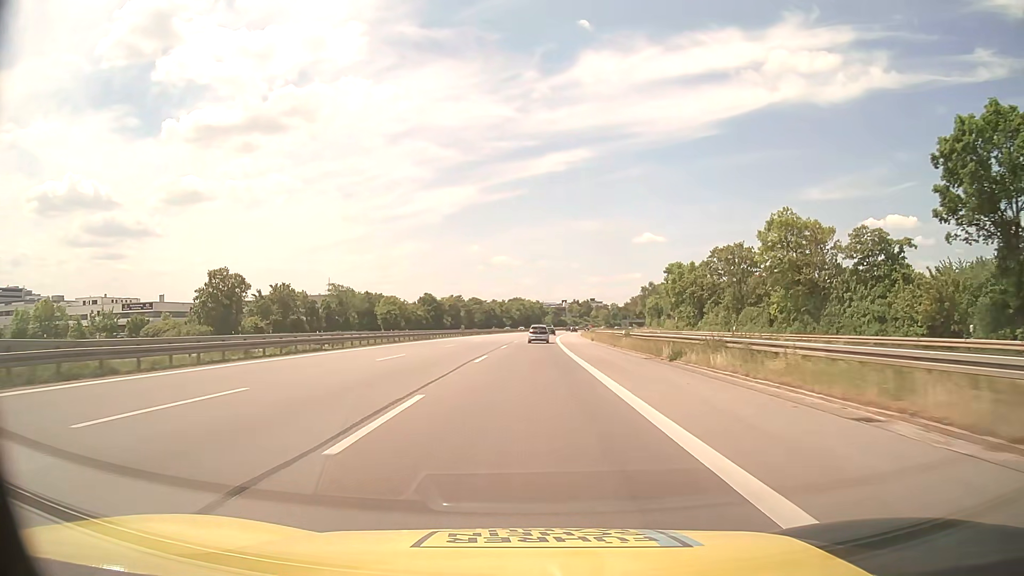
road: motorway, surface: asphalt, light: Day
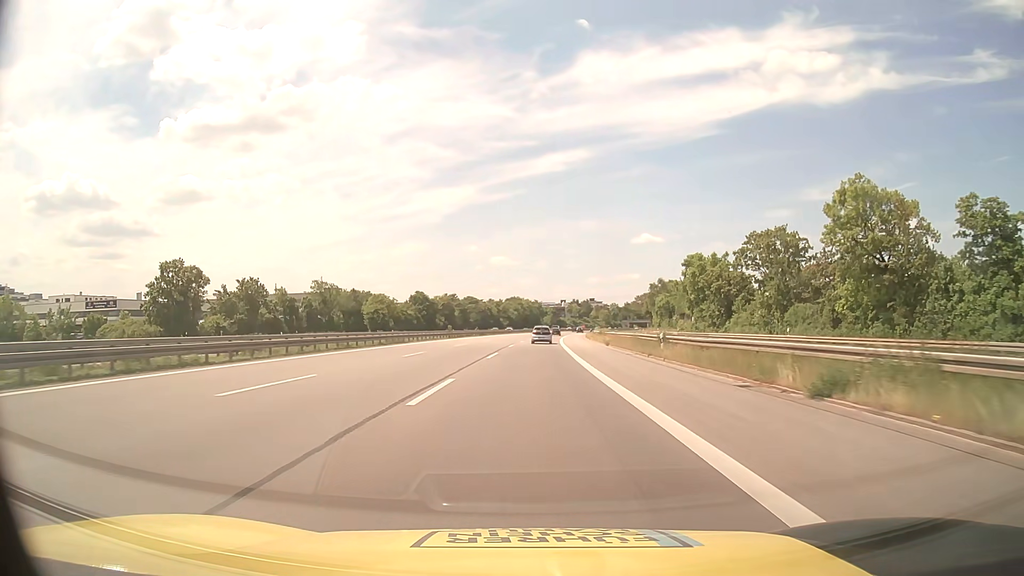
(0.0, +13.6) m; 0°
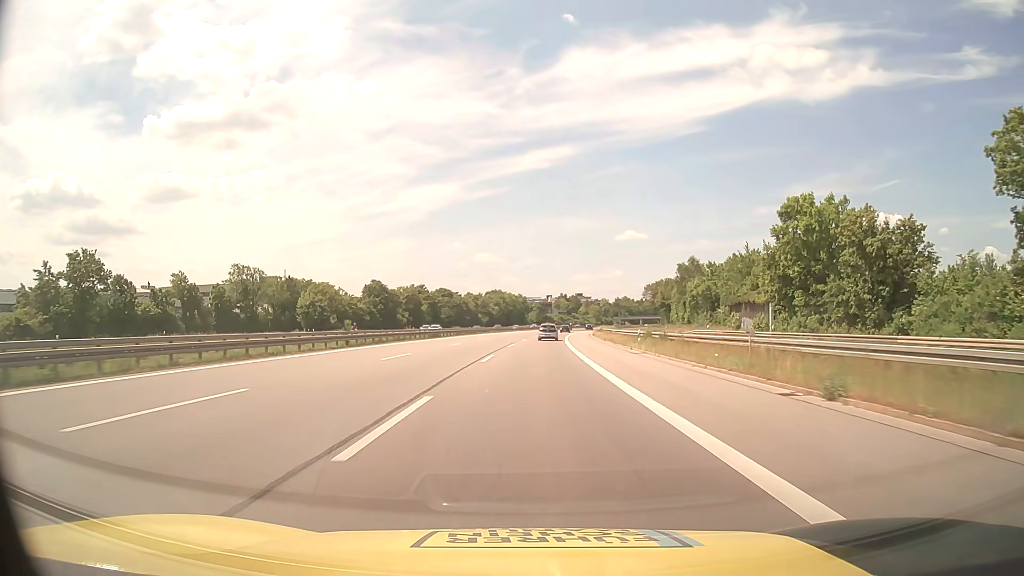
(+0.4, +40.8) m; +1°
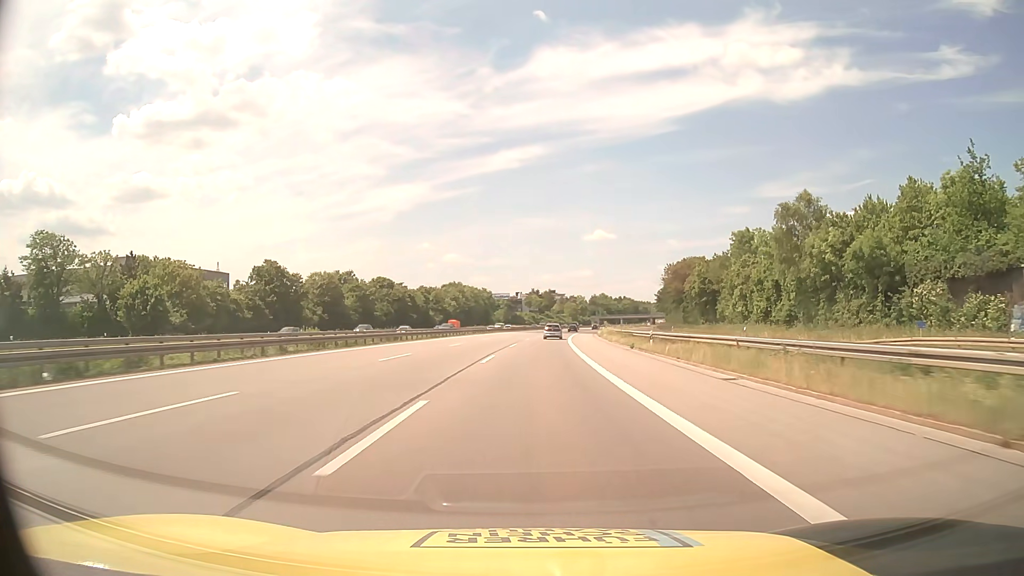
(+1.1, +54.4) m; +3°
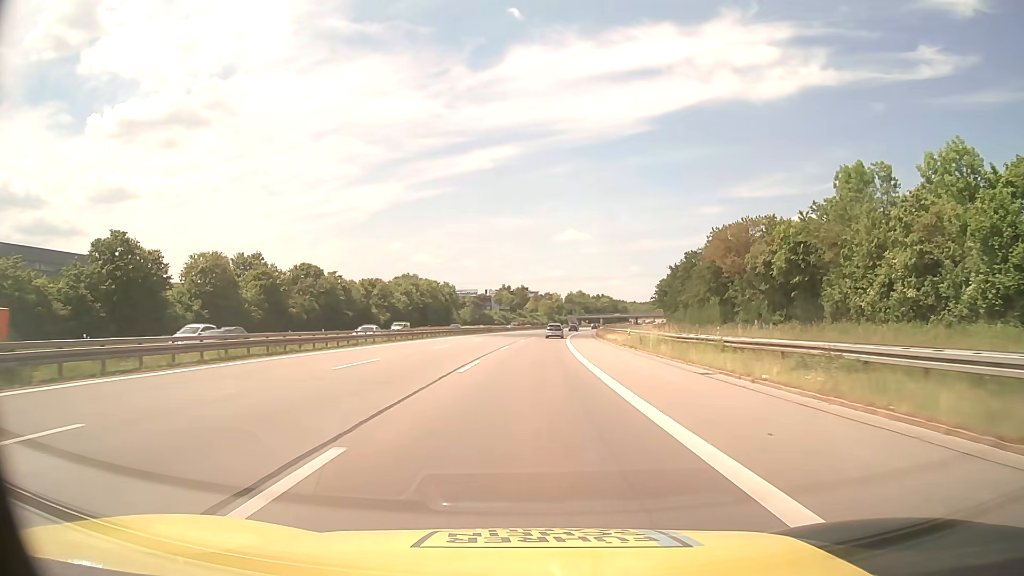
(+1.0, +40.7) m; +3°
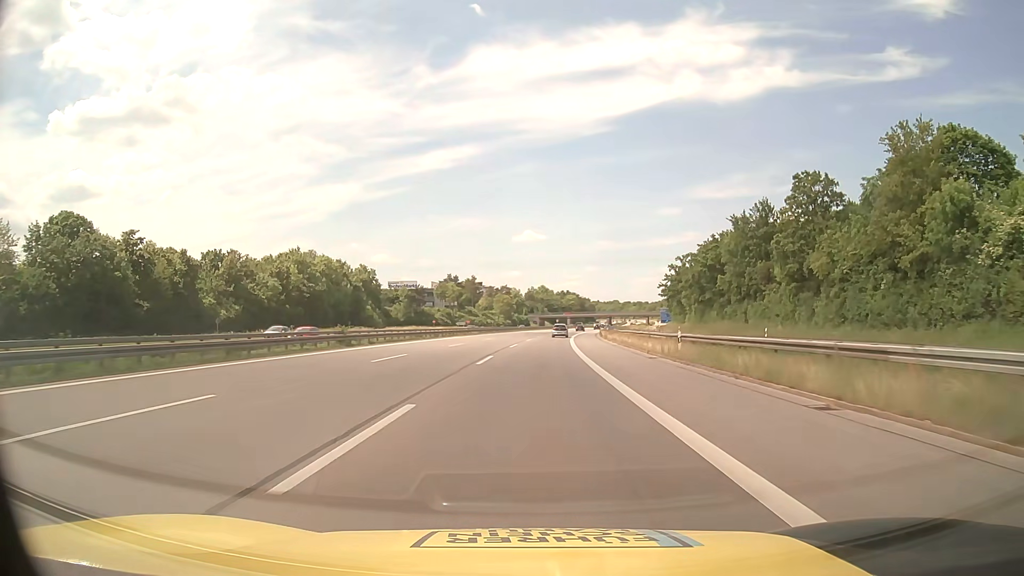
(+2.0, +67.8) m; +3°
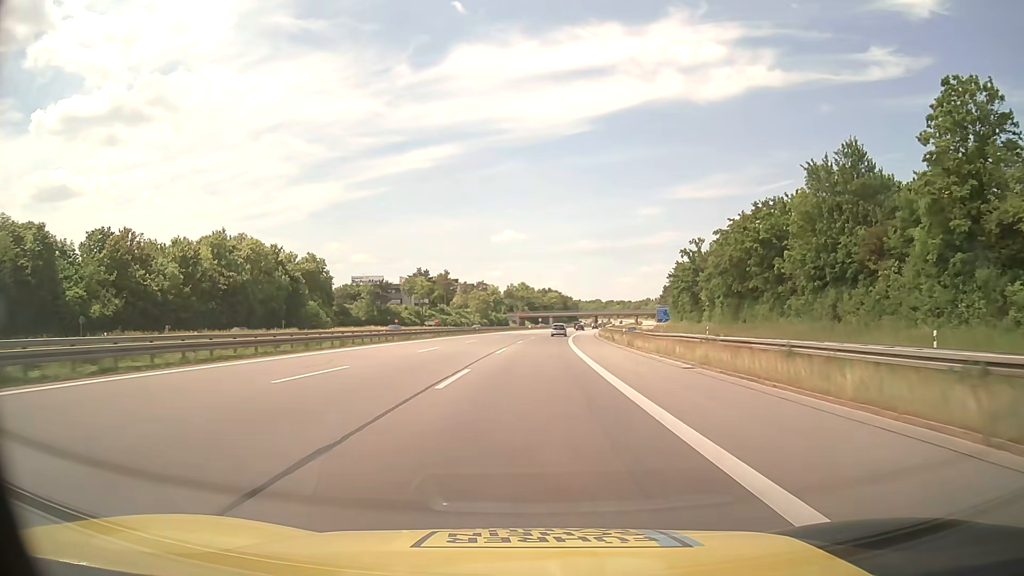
(+0.4, +27.1) m; +2°
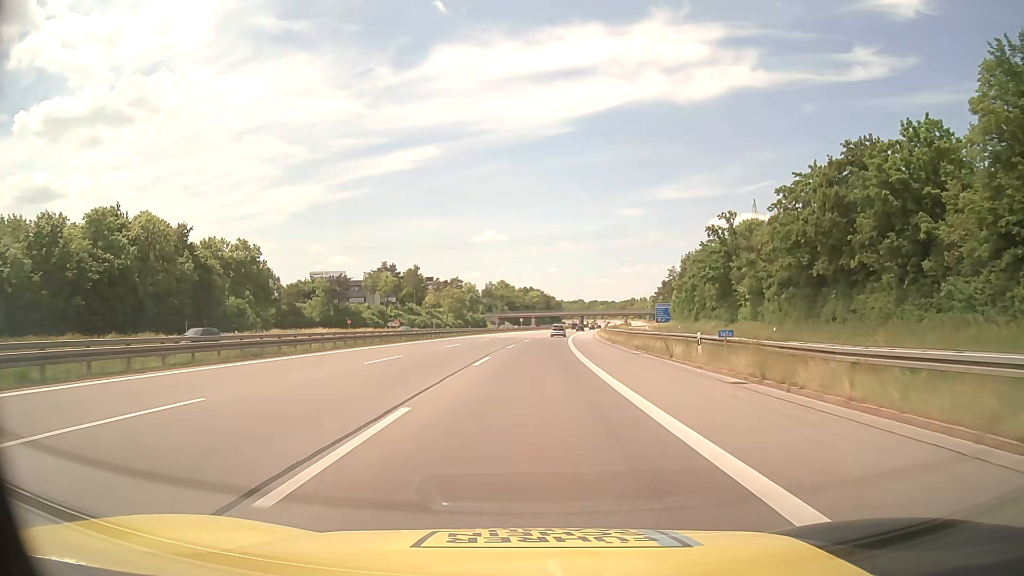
(+0.4, +27.1) m; +2°
(0, +10) (0, +20) (0, +30) (+1, +40) (+1, +50) (+2, +60) (+2, +70) (+3, +80) (+4, +90) (+5, +100) m
